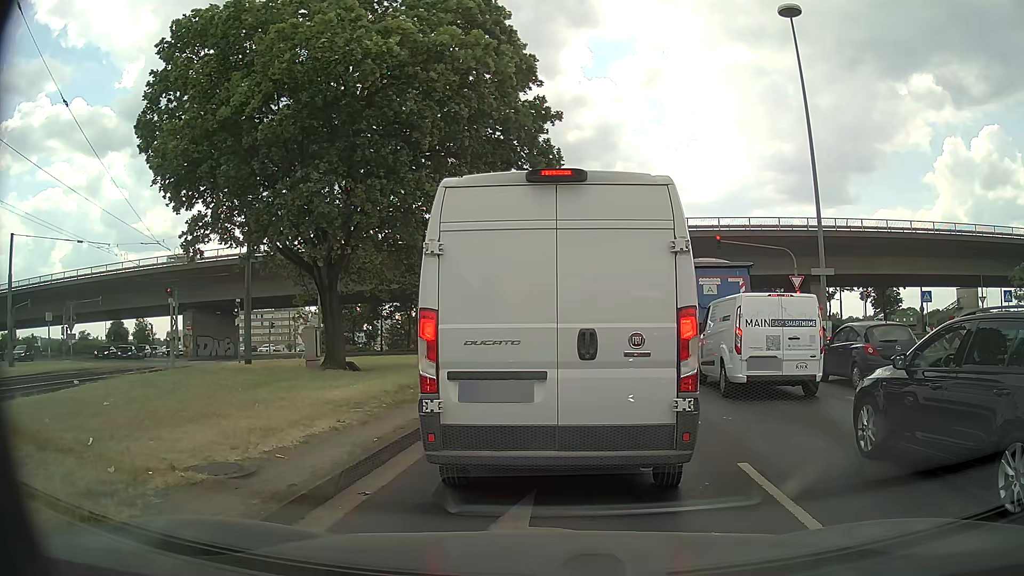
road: primary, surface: asphalt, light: Day
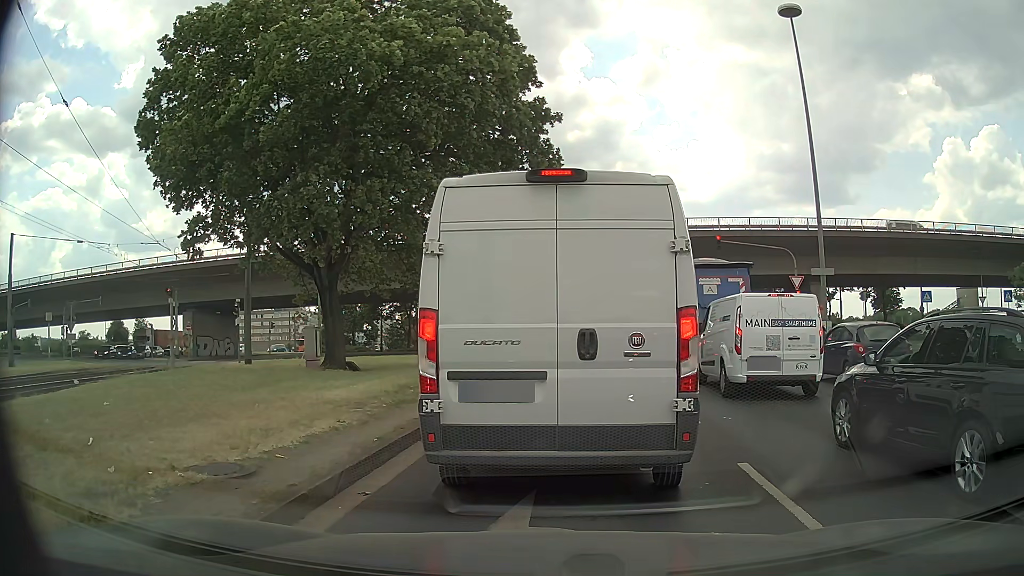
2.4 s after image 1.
(0.0, 0.0) m; 0°
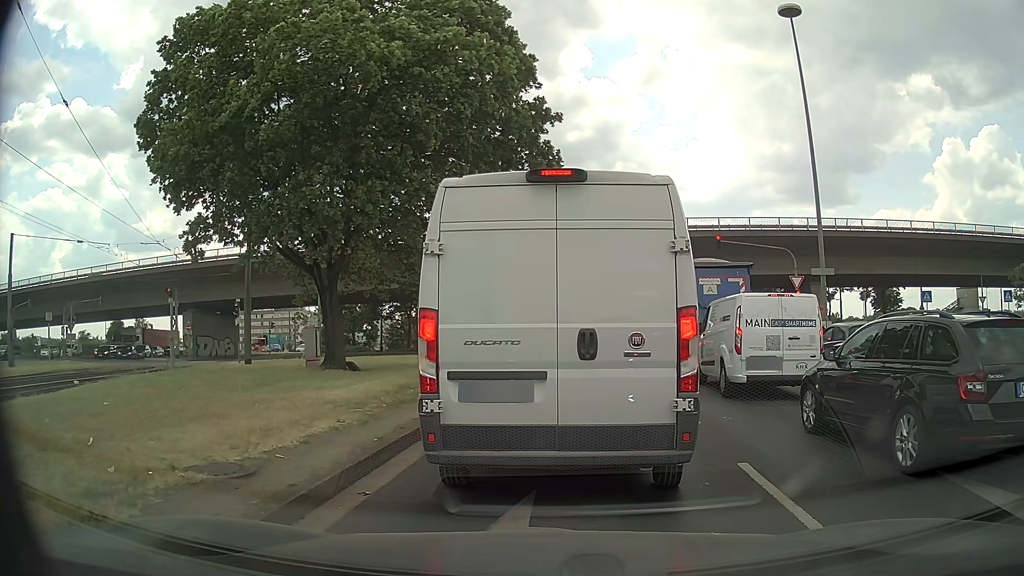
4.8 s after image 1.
(0.0, 0.0) m; 0°
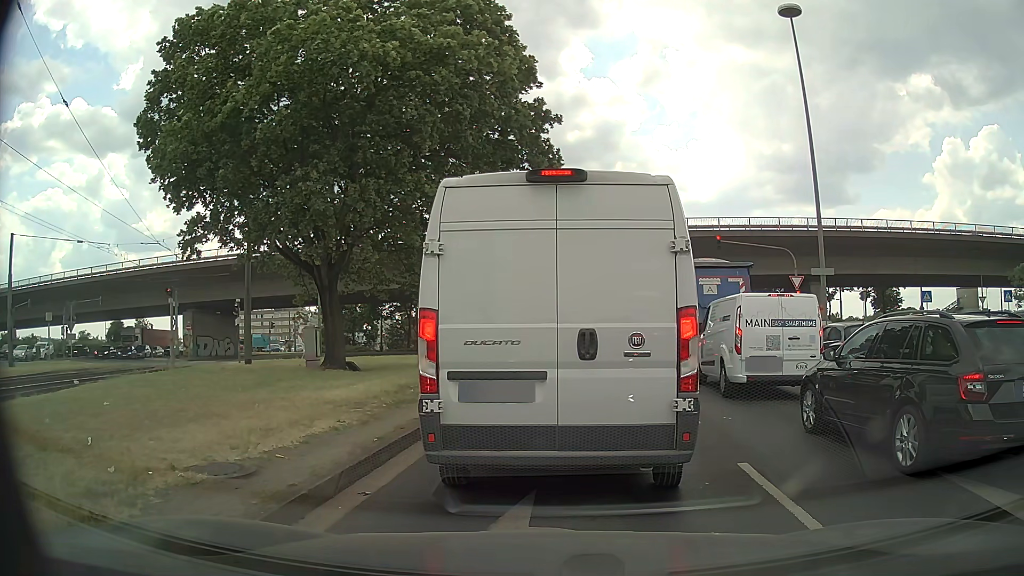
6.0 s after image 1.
(0.0, 0.0) m; 0°
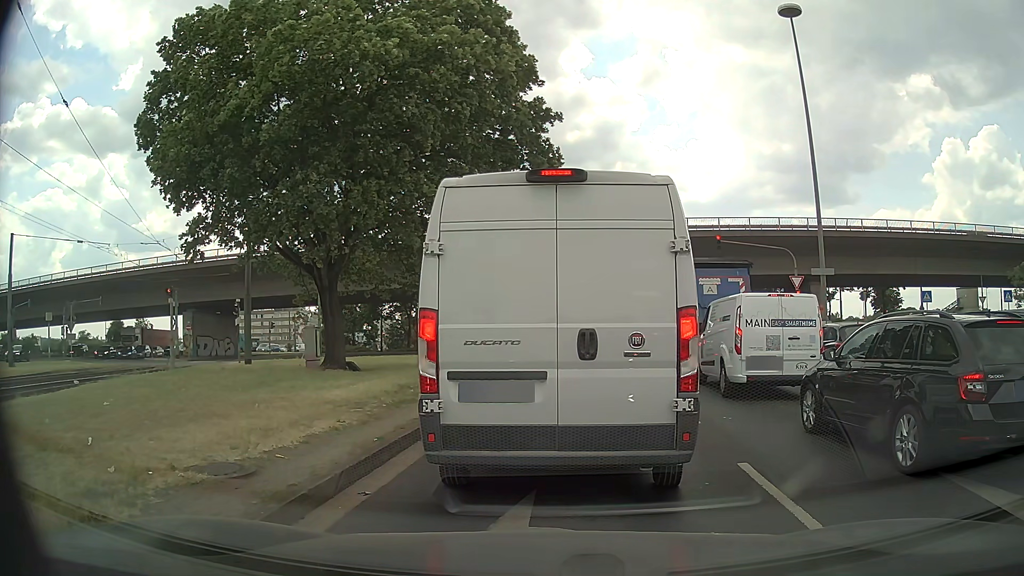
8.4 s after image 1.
(0.0, 0.0) m; 0°
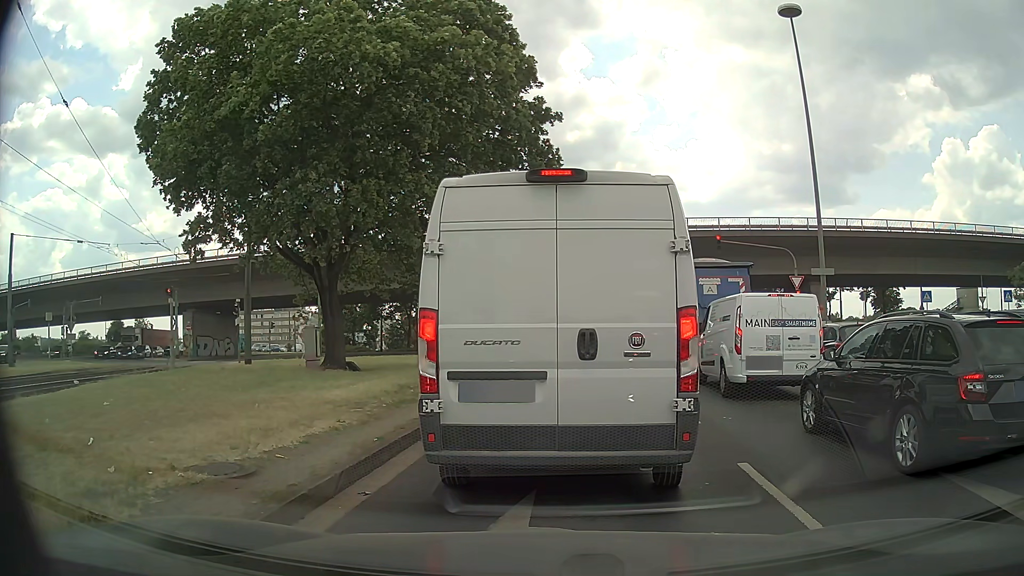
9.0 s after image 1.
(0.0, 0.0) m; 0°
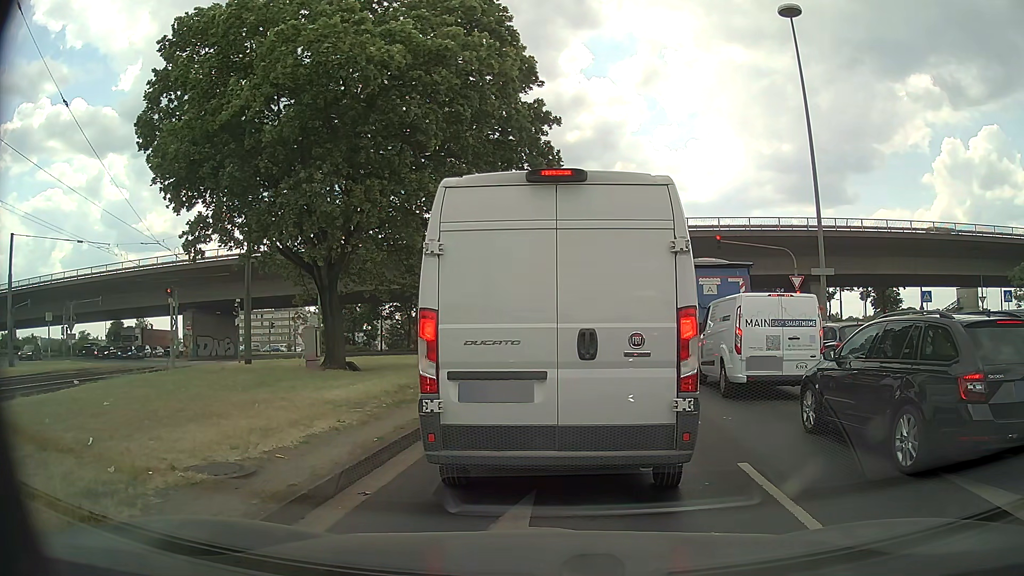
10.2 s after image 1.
(0.0, 0.0) m; 0°
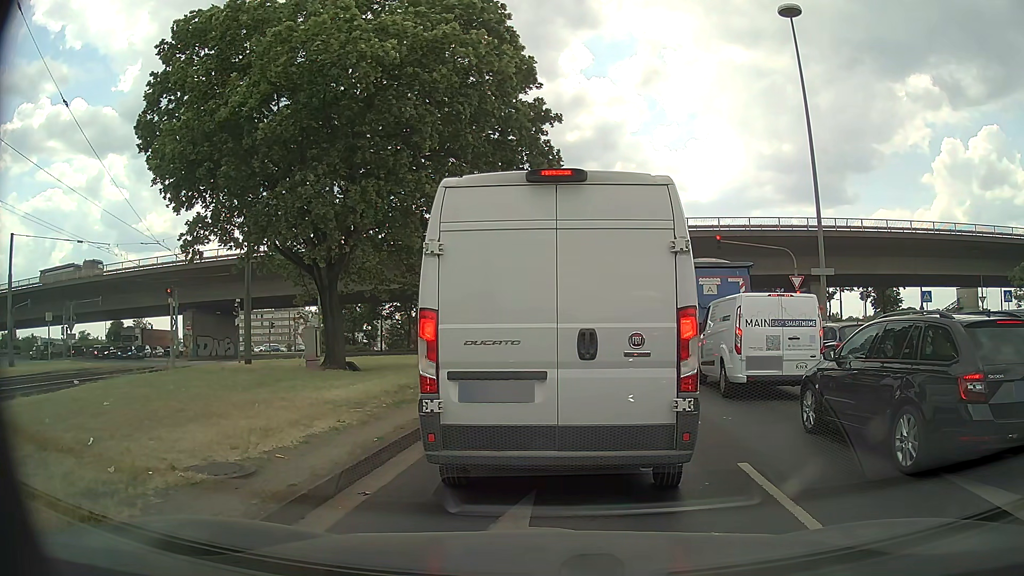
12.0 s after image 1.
(0.0, 0.0) m; 0°
(0, +10) (+1, +20) (+2, +30) (+4, +40) (+5, +50) (+6, +60) (+7, +70) (+7, +80) (+5, +89) (+1, +99) m
